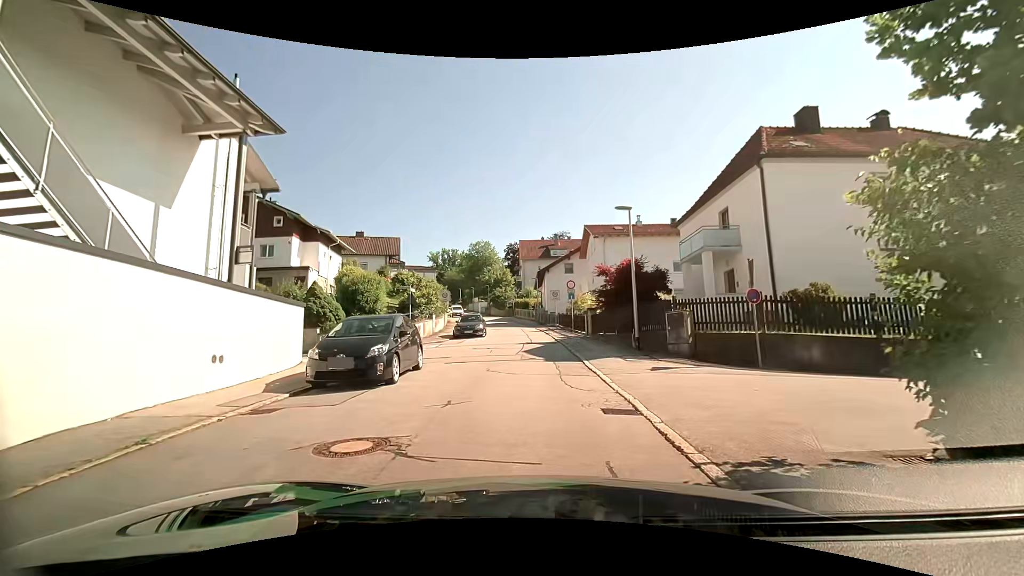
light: Day
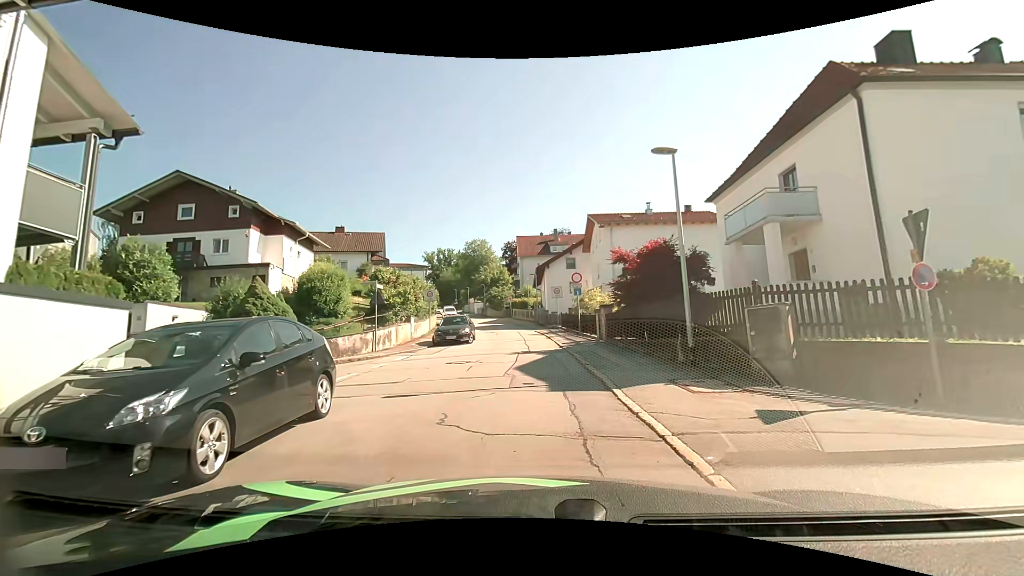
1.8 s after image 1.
(0.0, +5.9) m; 0°
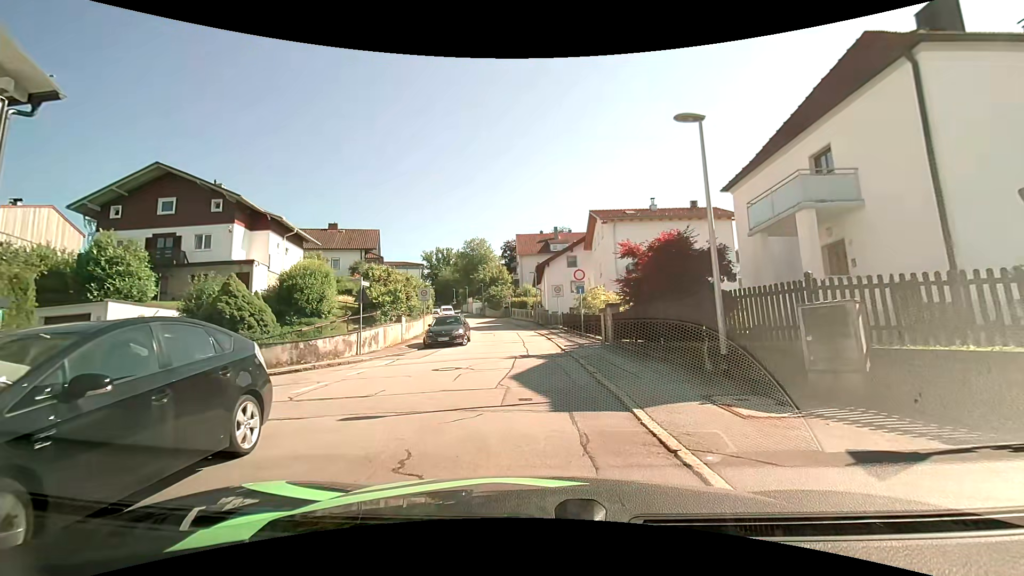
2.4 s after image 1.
(0.0, +1.9) m; -2°
